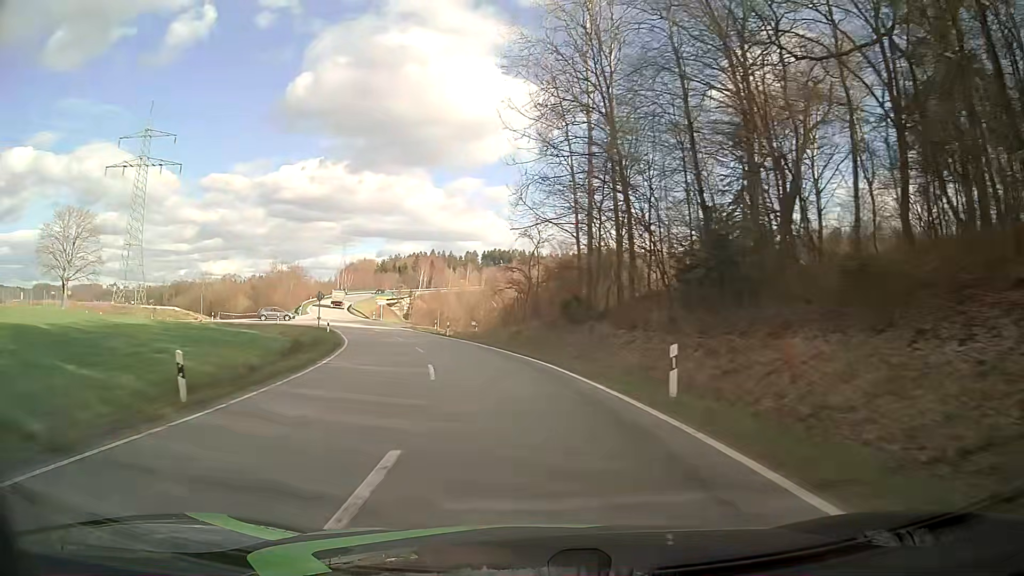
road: tertiary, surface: asphalt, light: Day
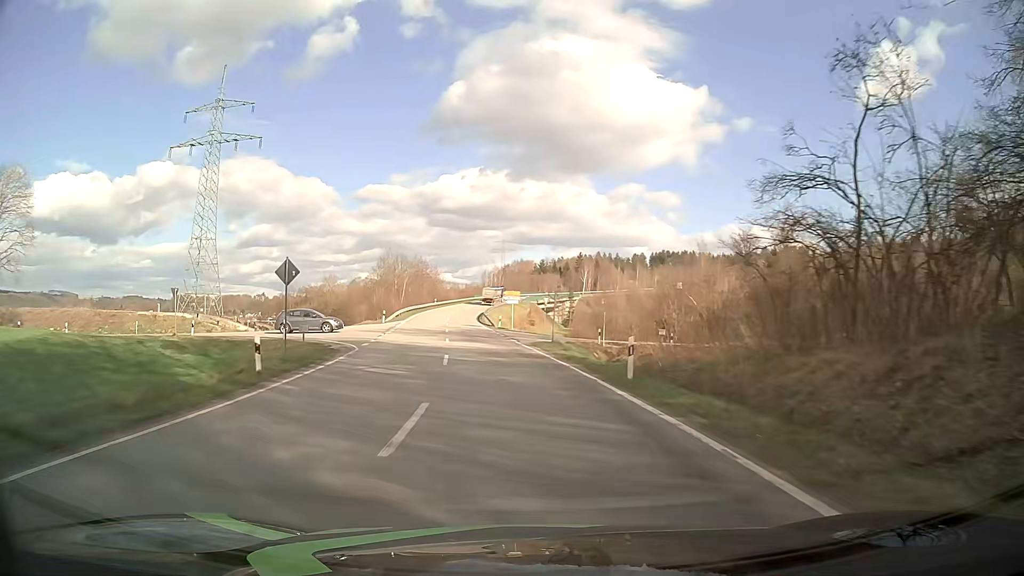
(-4.2, +32.6) m; -14°
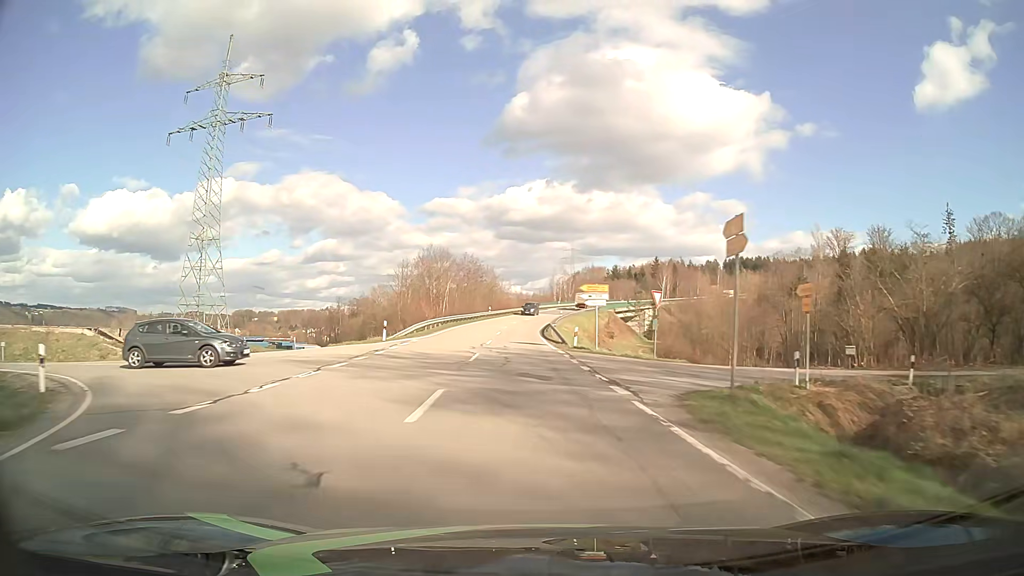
(-1.4, +22.3) m; -7°
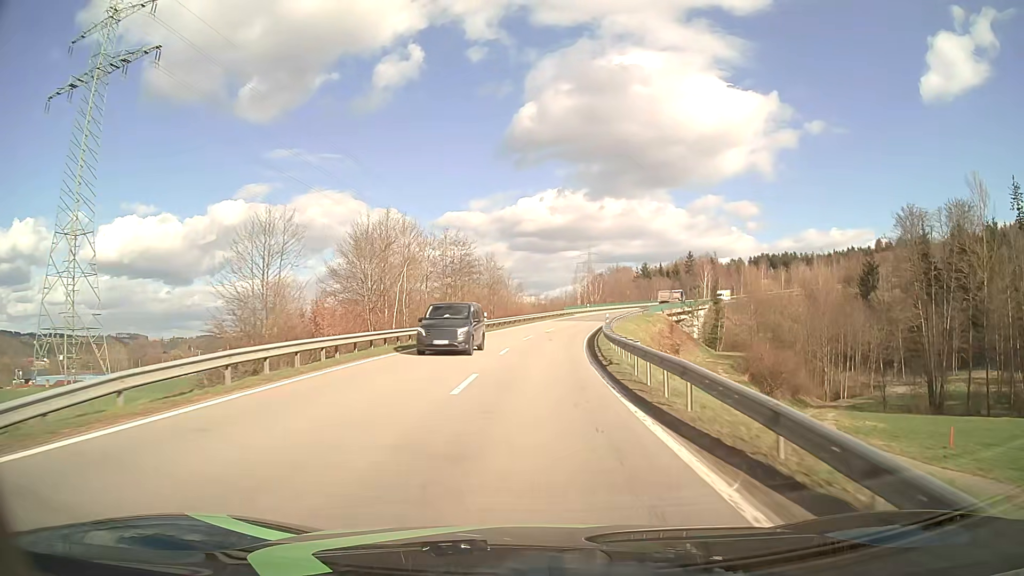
(-0.8, +33.8) m; -1°
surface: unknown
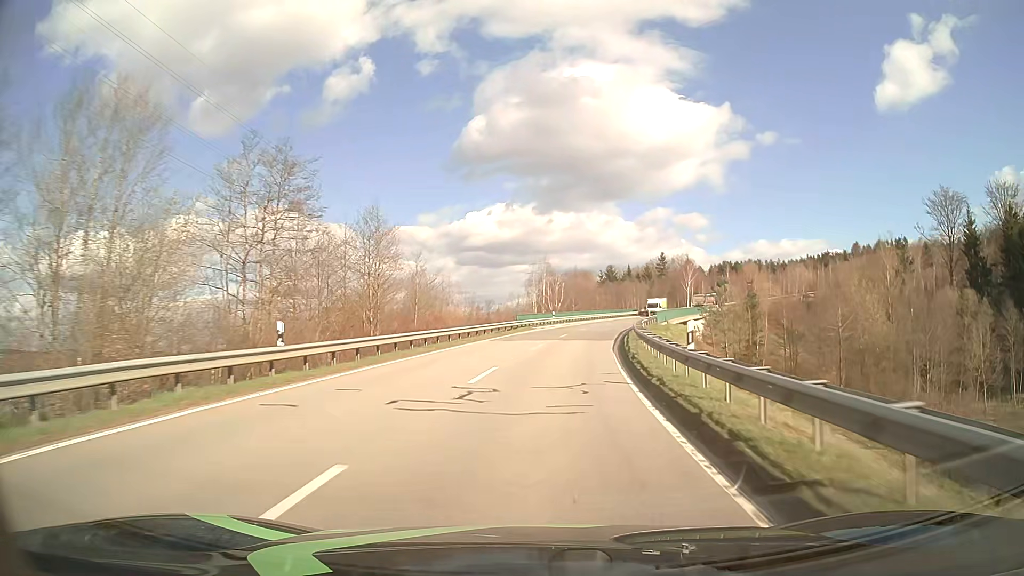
(+0.9, +34.3) m; +4°
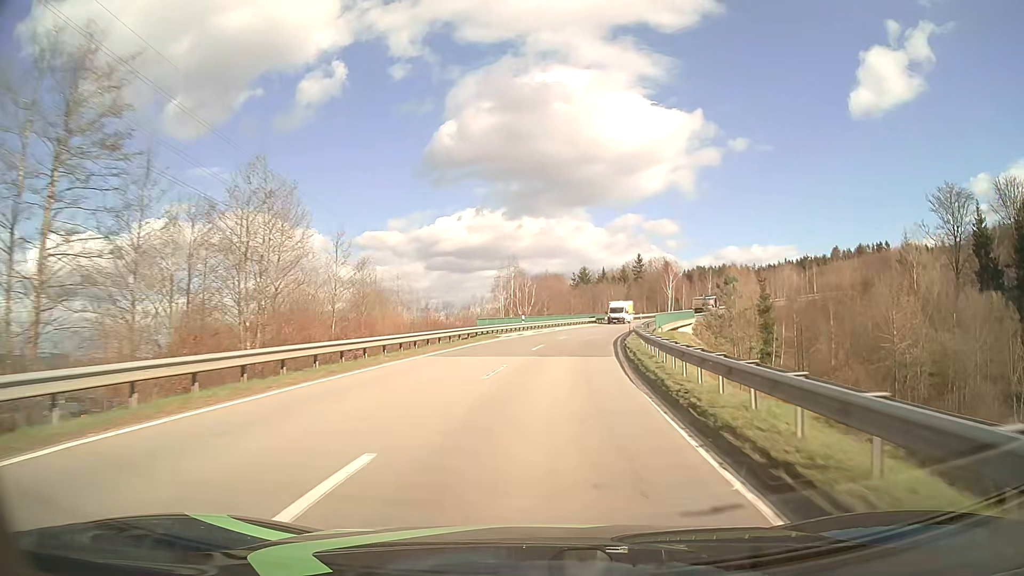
(+0.2, +11.5) m; +2°
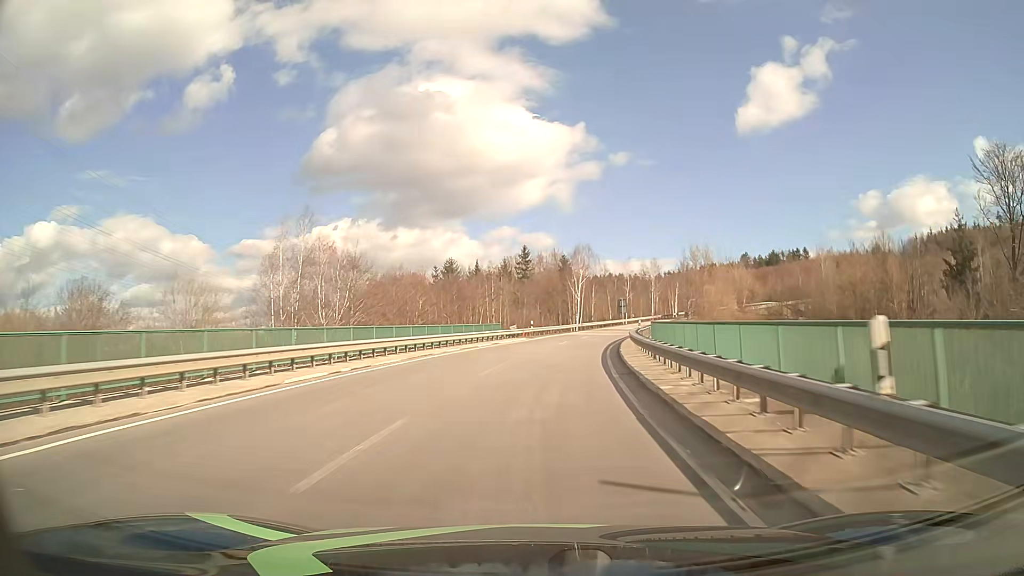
(+4.6, +45.6) m; +11°
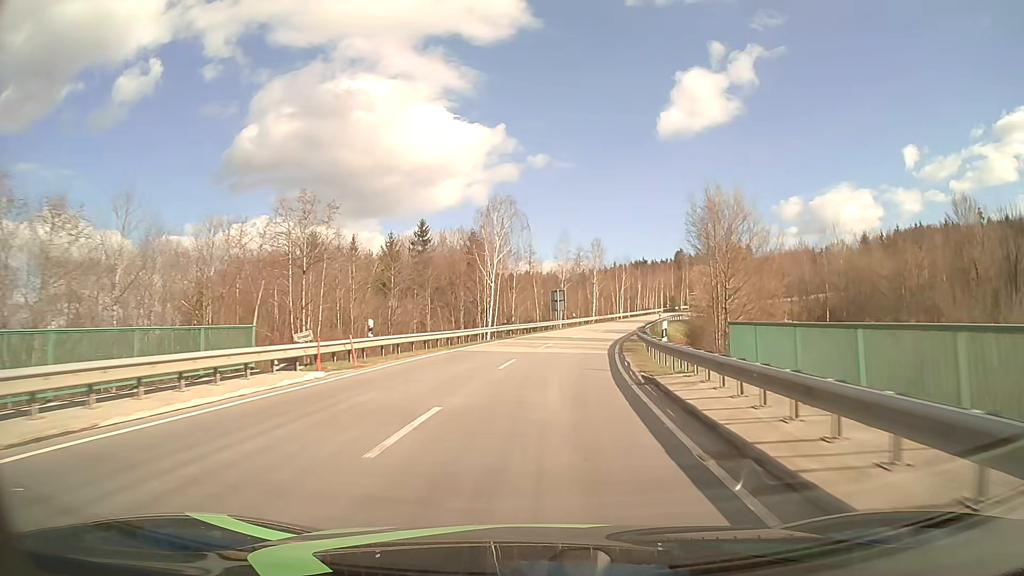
(+2.2, +34.4) m; +7°
(0, +10) (+1, +20) (+2, +30) (+3, +40) (+5, +50) (+7, +59) (+10, +69) (+13, +79) (+16, +88) (+20, +97) m
